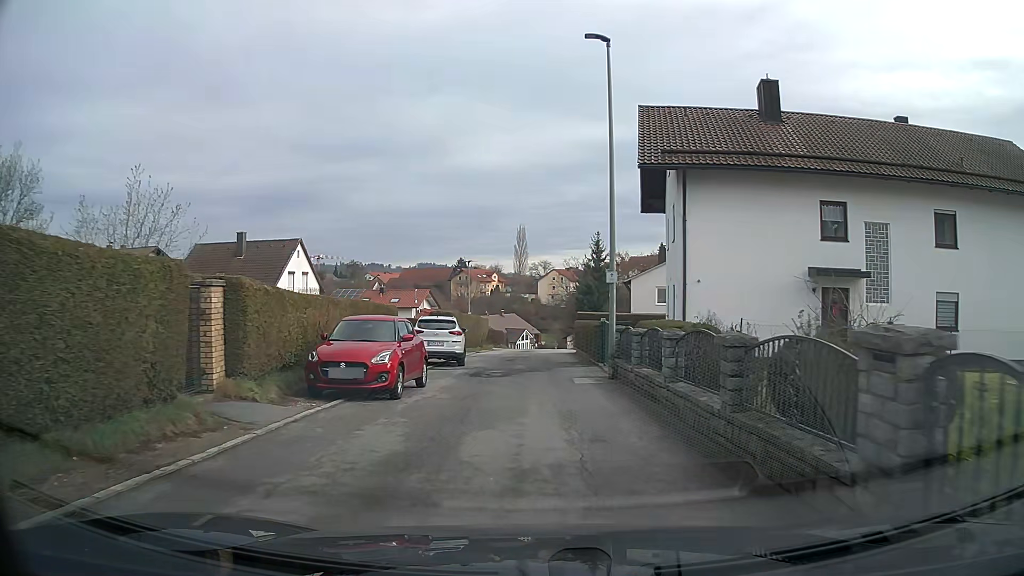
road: residential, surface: asphalt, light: Day
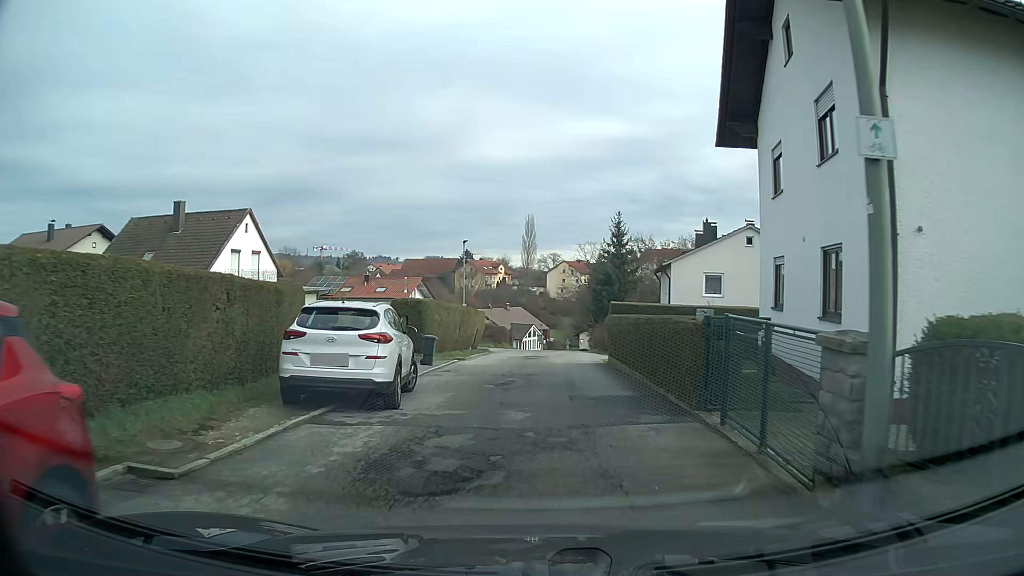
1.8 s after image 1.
(-0.1, +12.0) m; 0°
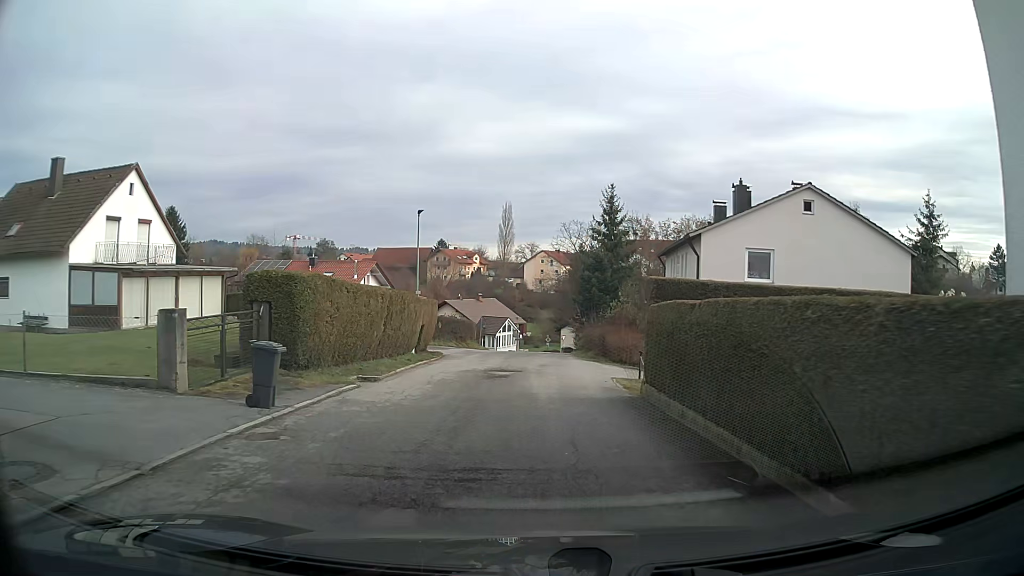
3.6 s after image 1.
(+0.1, +11.7) m; +1°
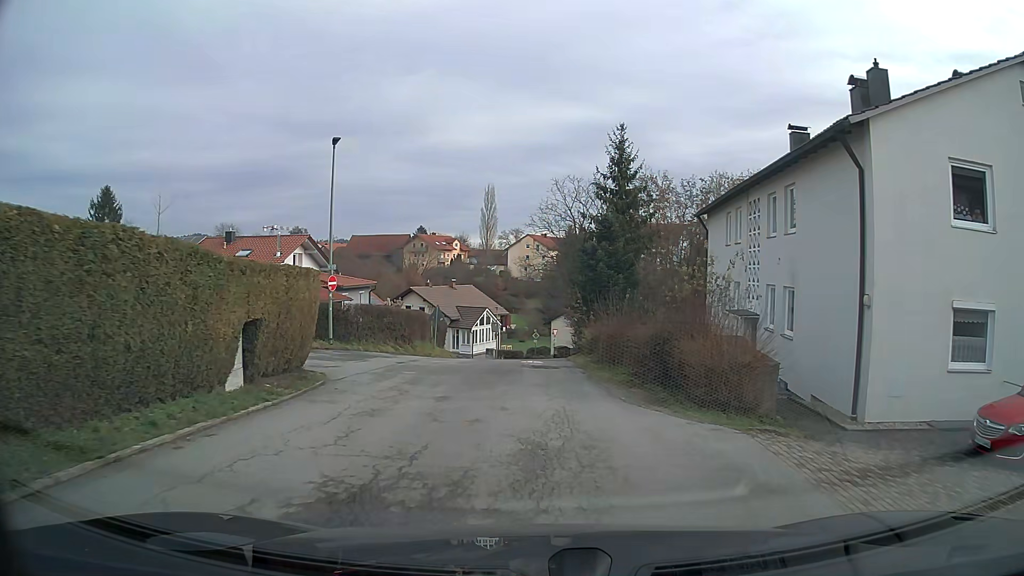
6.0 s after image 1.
(+0.4, +15.6) m; +2°
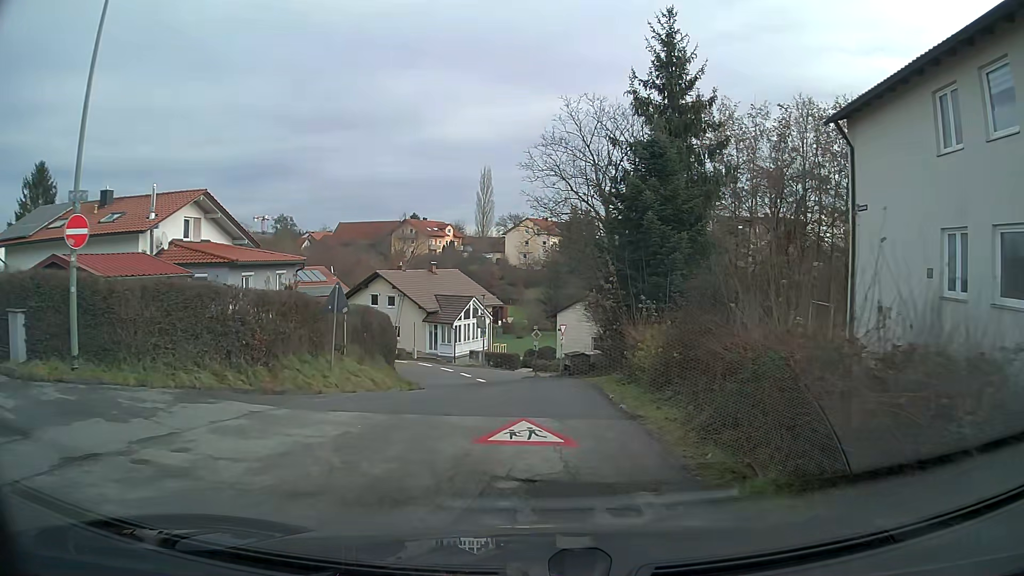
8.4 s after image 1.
(0.0, +16.1) m; 0°
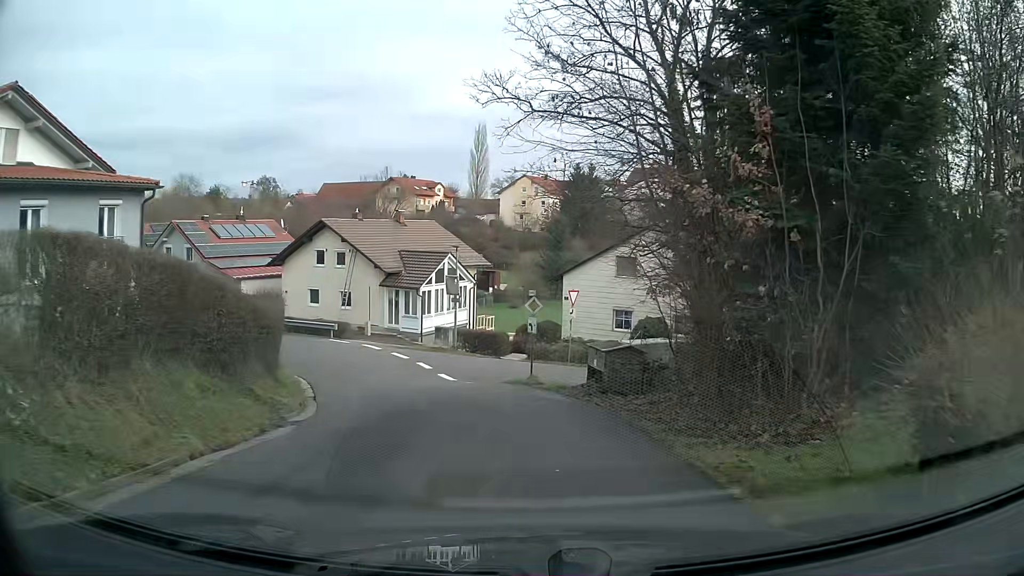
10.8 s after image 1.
(-0.1, +14.6) m; -1°
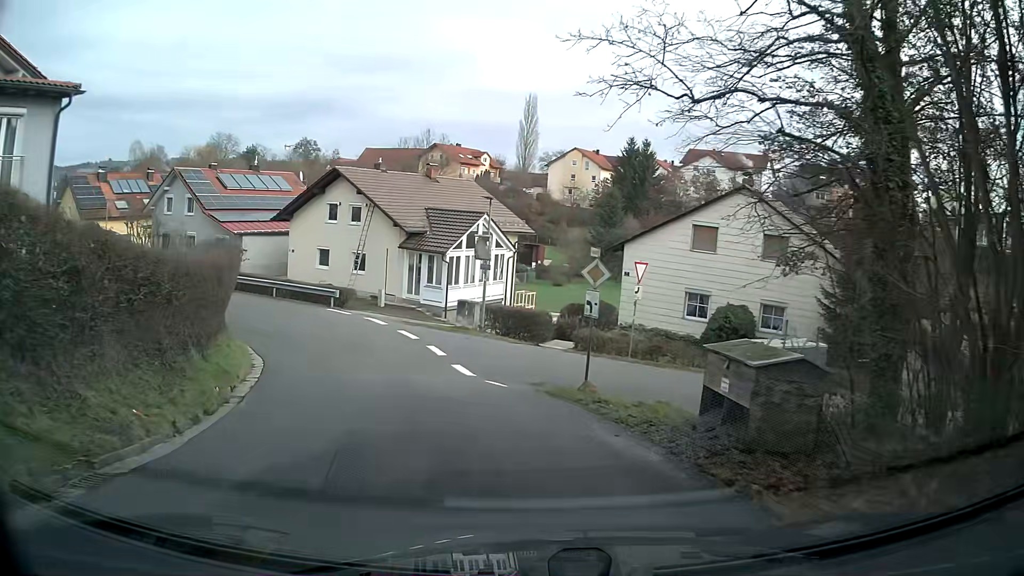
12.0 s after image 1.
(-0.2, +7.1) m; -4°
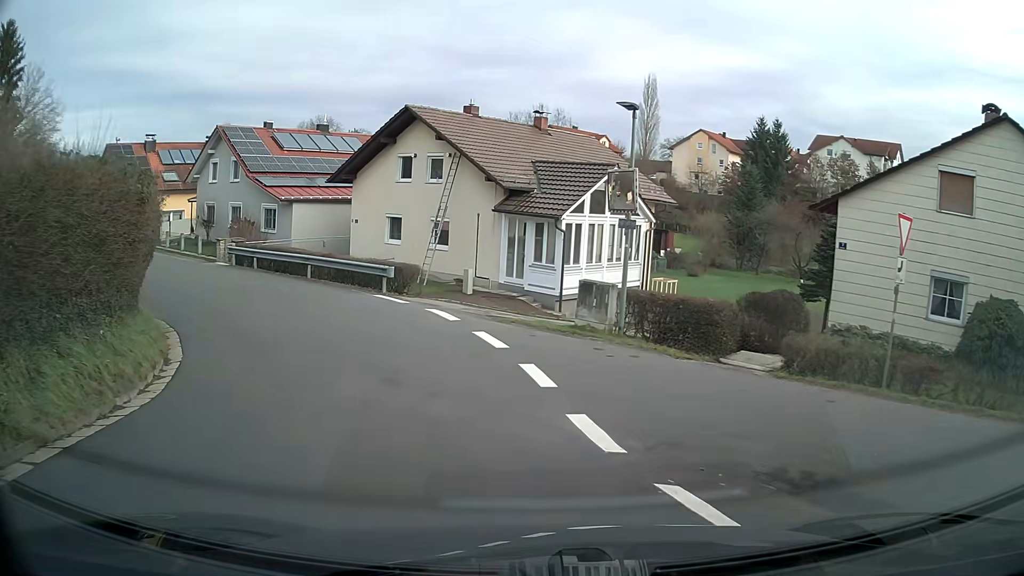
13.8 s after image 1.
(-0.8, +10.1) m; -9°
(-1, +10) (-7, +18) (-15, +24) (-23, +30) (-30, +37) (-37, +44) (-45, +50) (-54, +55) (-63, +59) (-72, +63) m
